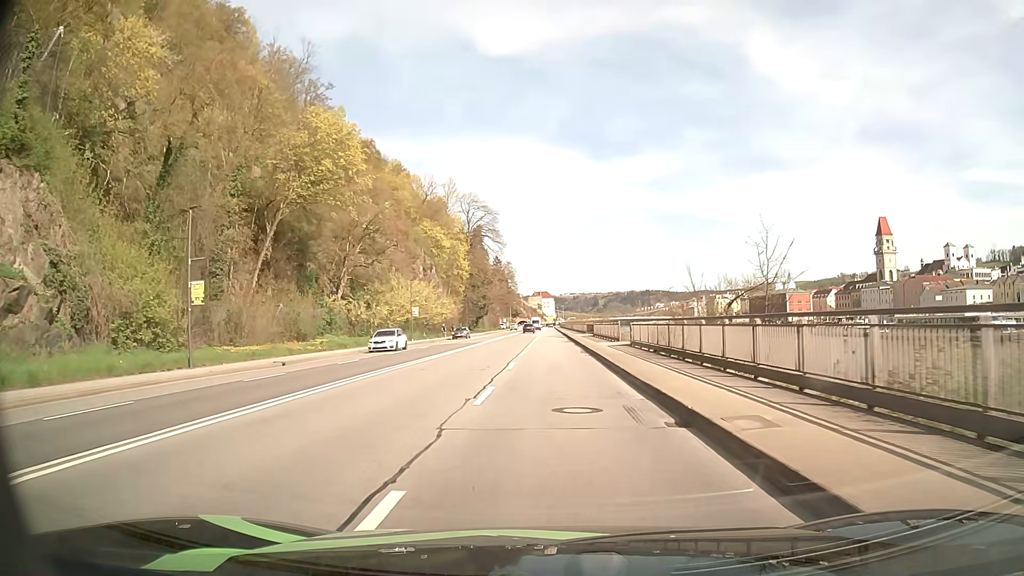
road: primary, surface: asphalt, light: Day
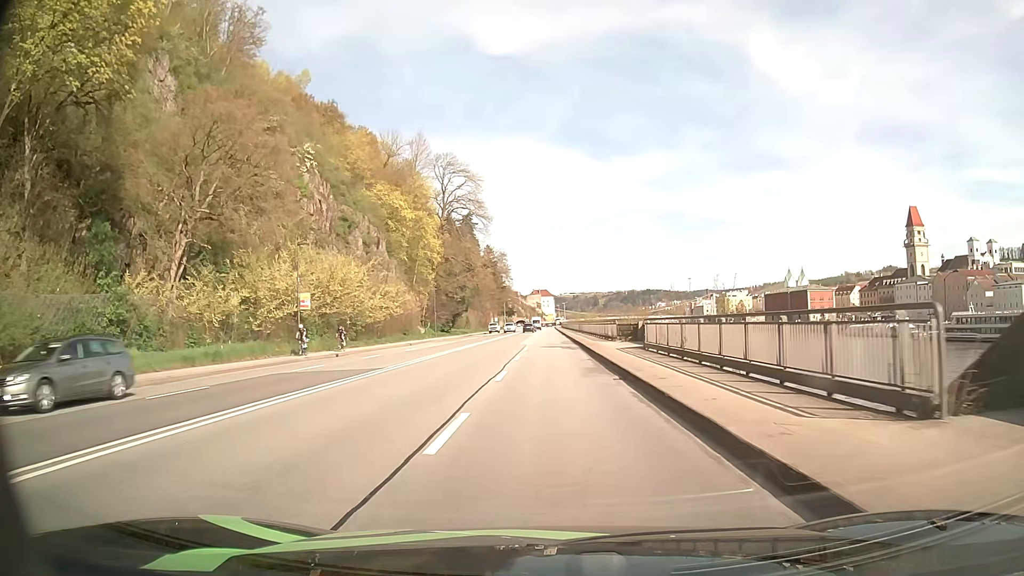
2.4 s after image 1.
(+0.1, +32.4) m; 0°
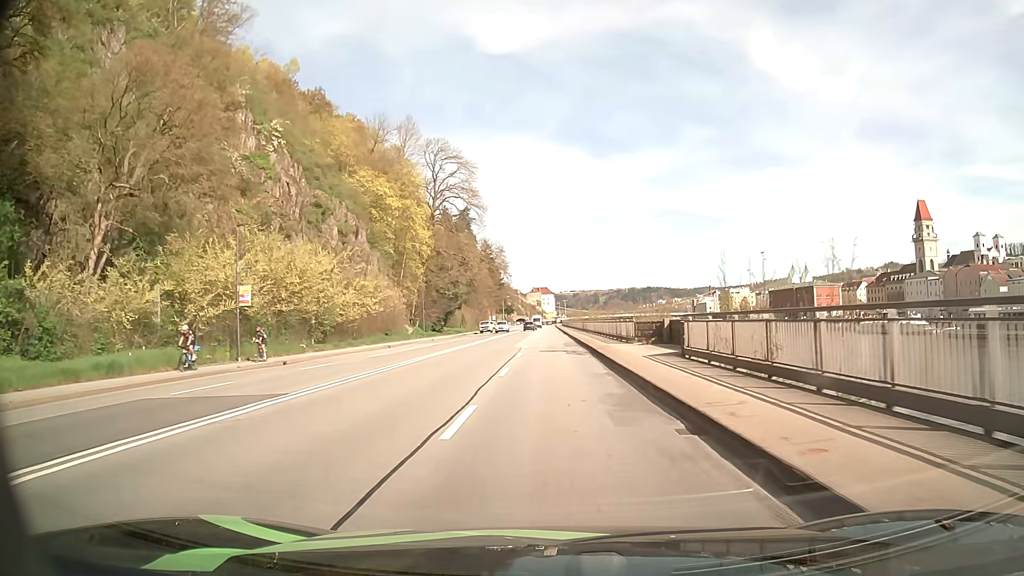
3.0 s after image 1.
(0.0, +8.1) m; 0°
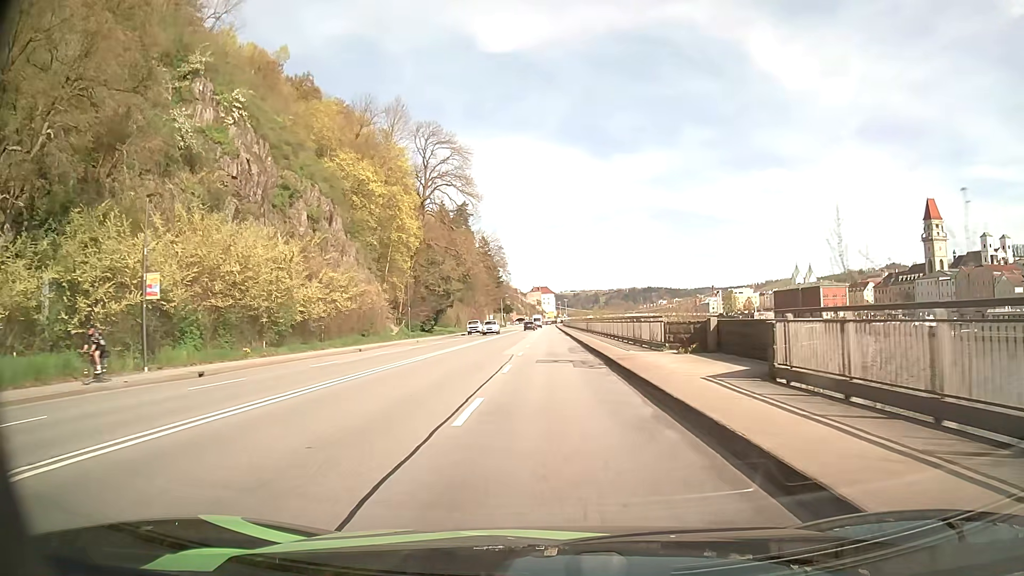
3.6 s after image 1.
(0.0, +8.1) m; 0°
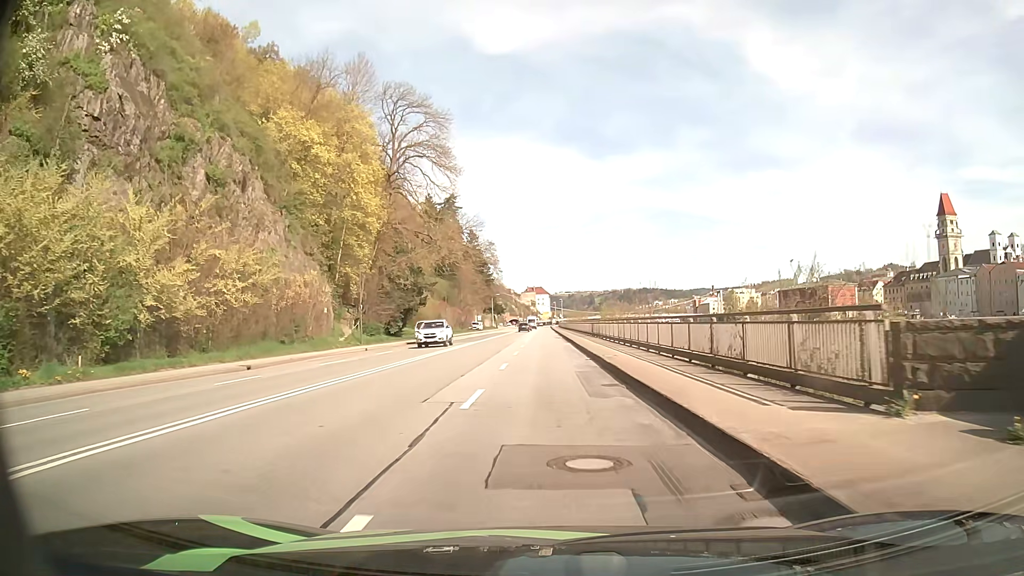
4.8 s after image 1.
(+0.1, +16.2) m; 0°
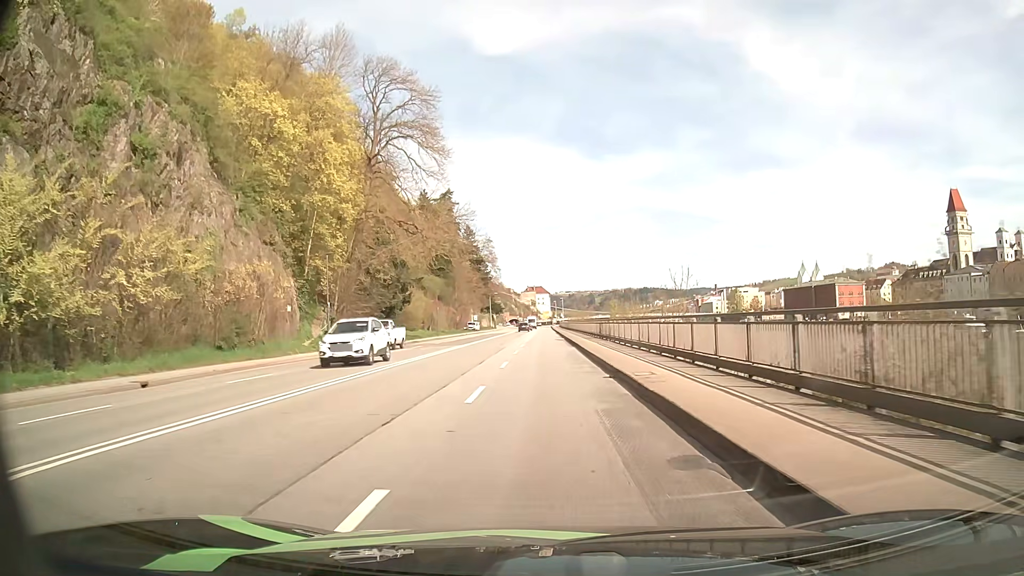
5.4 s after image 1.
(0.0, +8.1) m; 0°
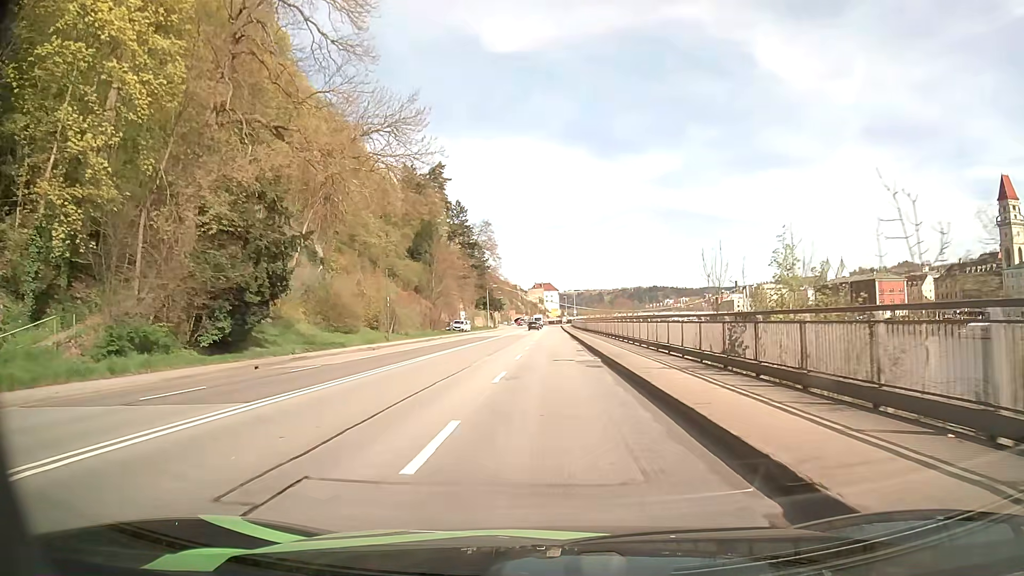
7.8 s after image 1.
(-0.1, +32.4) m; 0°
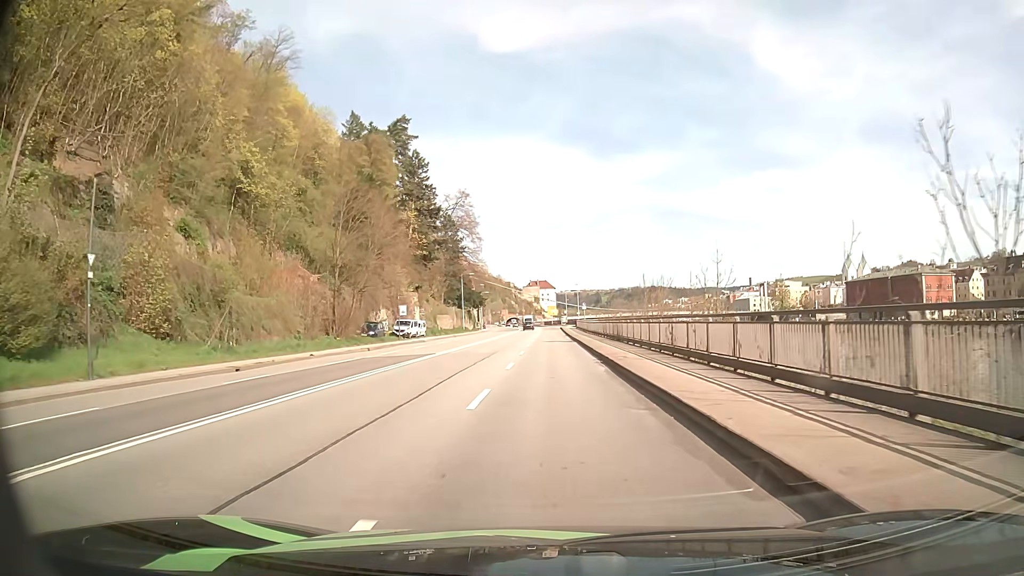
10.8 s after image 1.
(+0.1, +40.5) m; 0°
(0, +10) (0, +20) (0, +30) (0, +40) (0, +50) (0, +60) (0, +70) (0, +80) (0, +90) (0, +100) m
